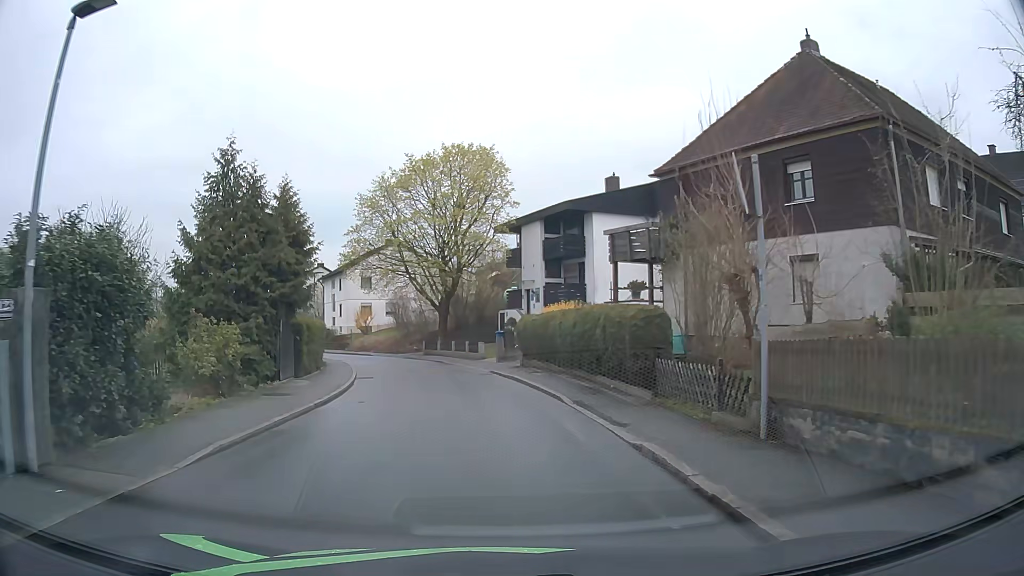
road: residential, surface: asphalt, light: Day
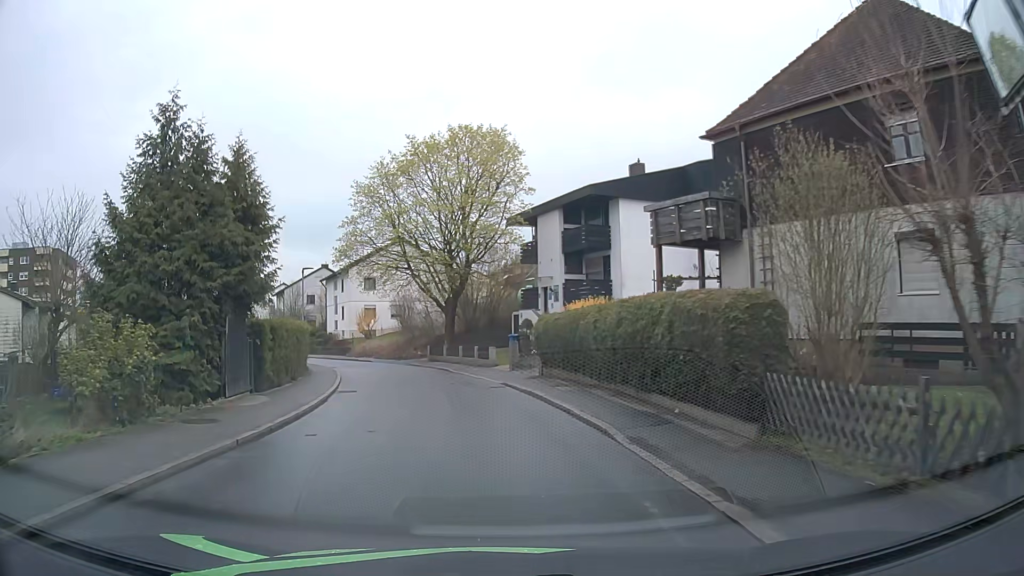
(0.0, +5.0) m; -1°
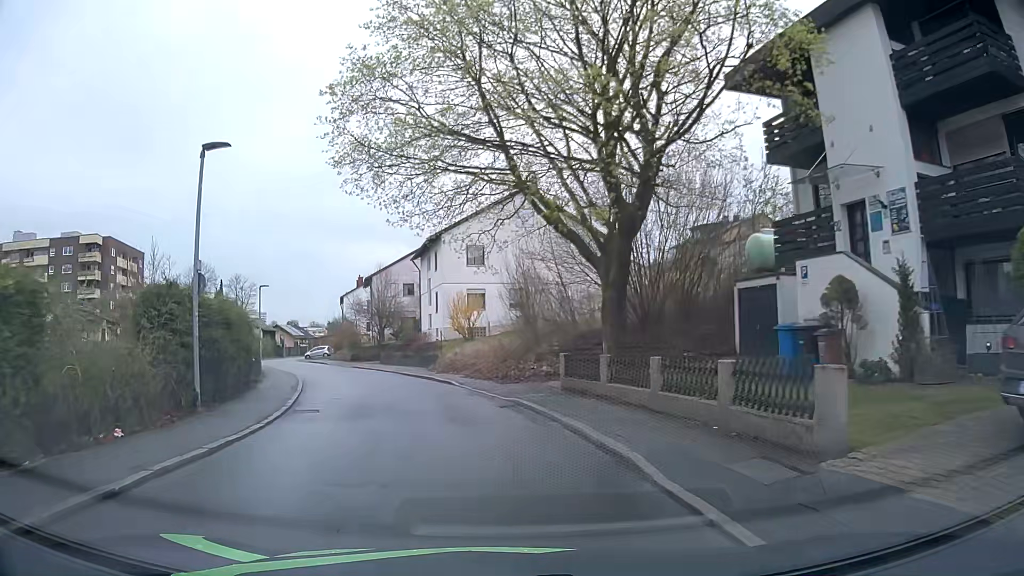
(-2.3, +24.2) m; -11°
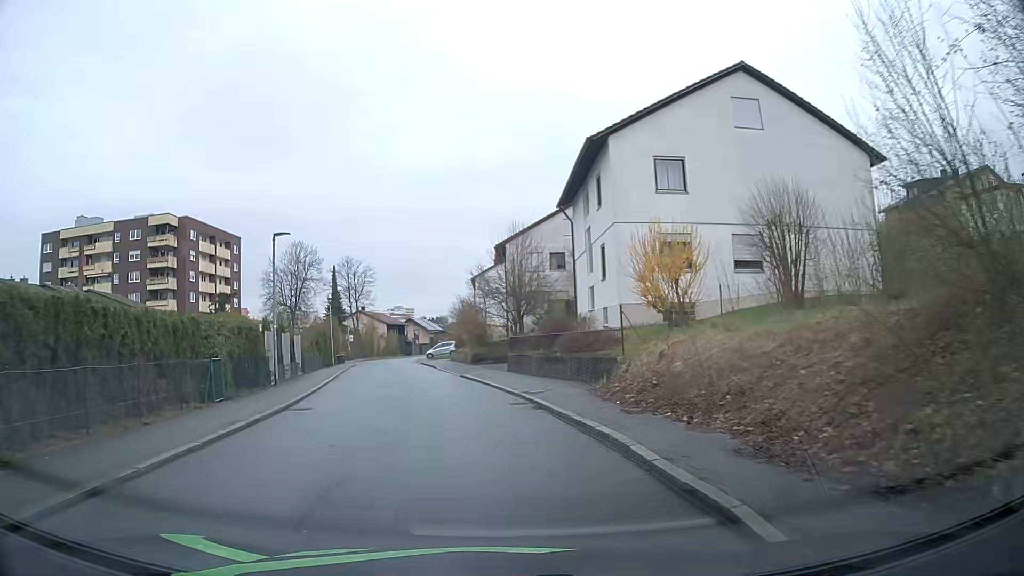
(-2.6, +19.9) m; -14°
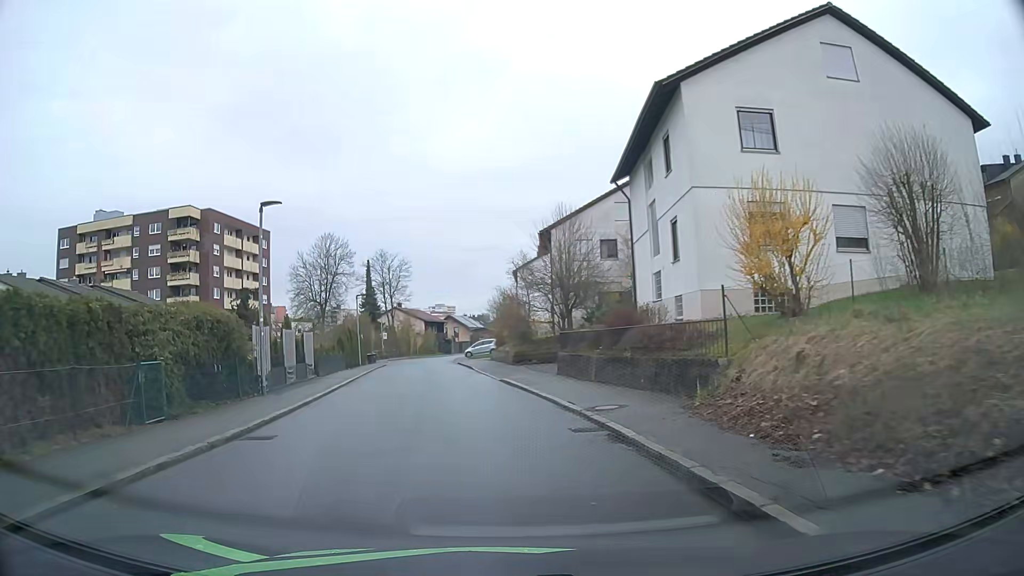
(-0.2, +5.2) m; -4°
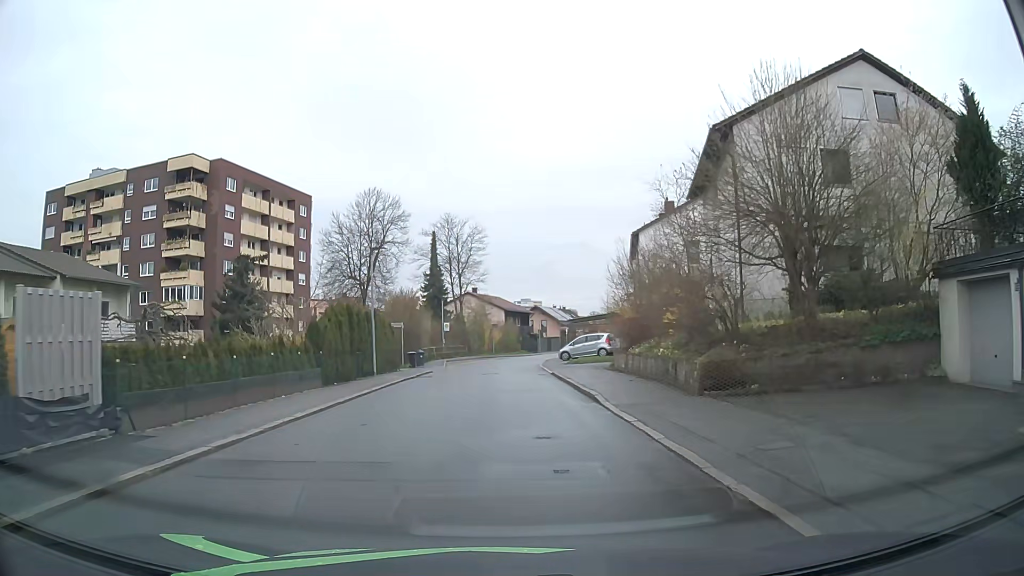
(-1.9, +21.9) m; -7°
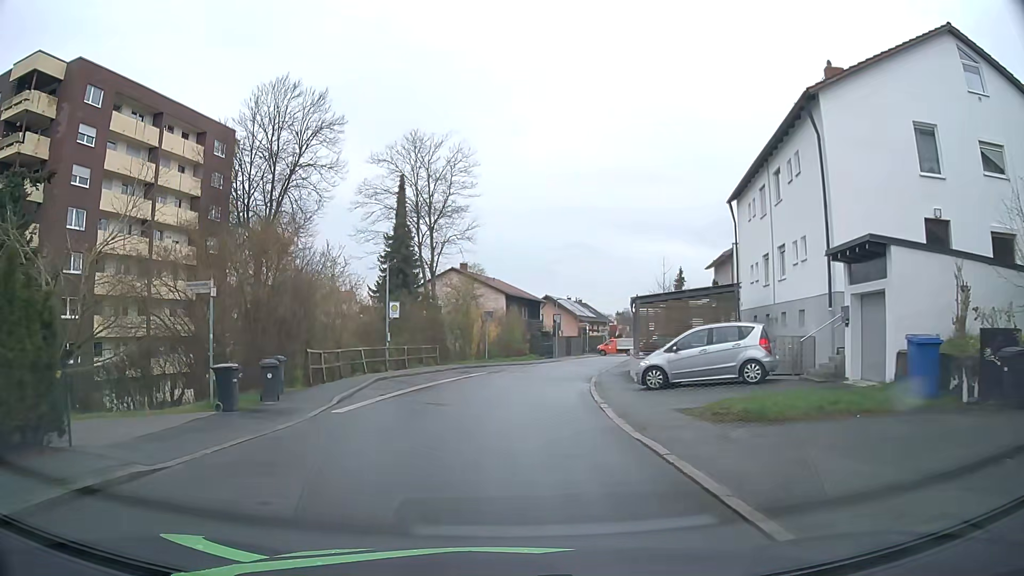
(0.0, +26.9) m; 0°
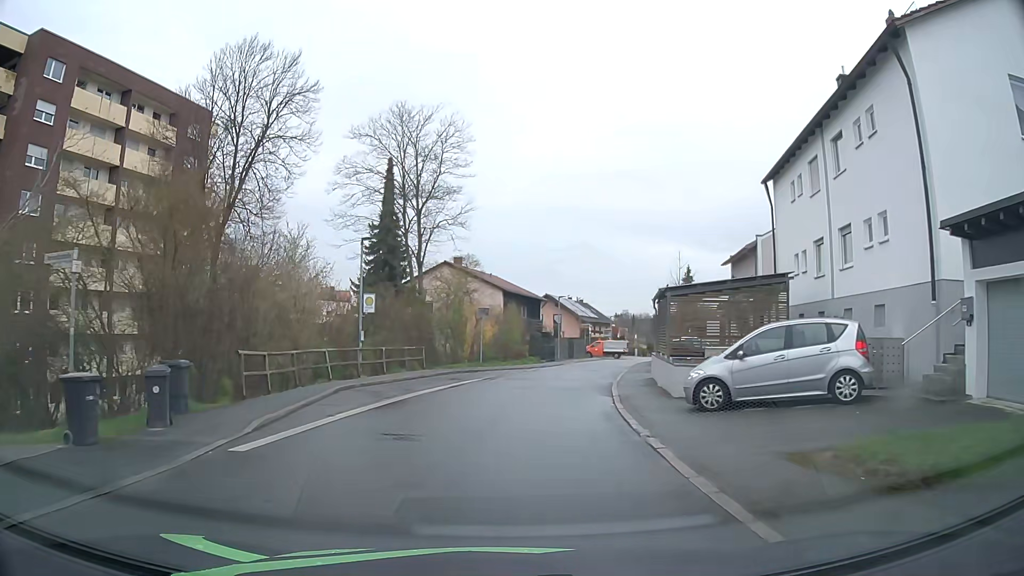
(0.0, +5.2) m; -1°
(0, +10) (+1, +20) (+3, +30) (+5, +40) (+8, +49) (+11, +59) (+14, +68) (+17, +78) (+20, +87) (+23, +97) m
